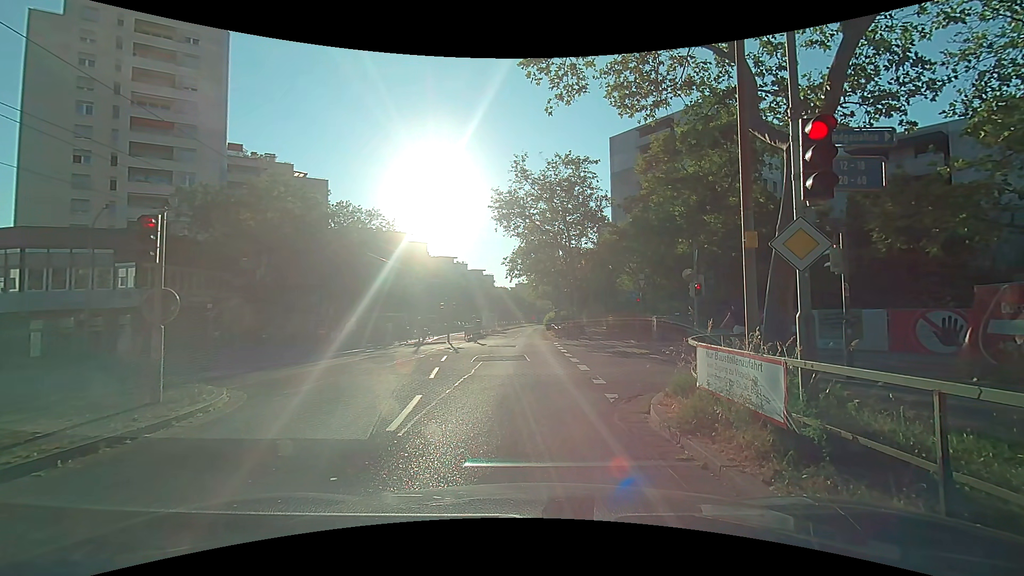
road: tertiary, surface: asphalt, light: Day
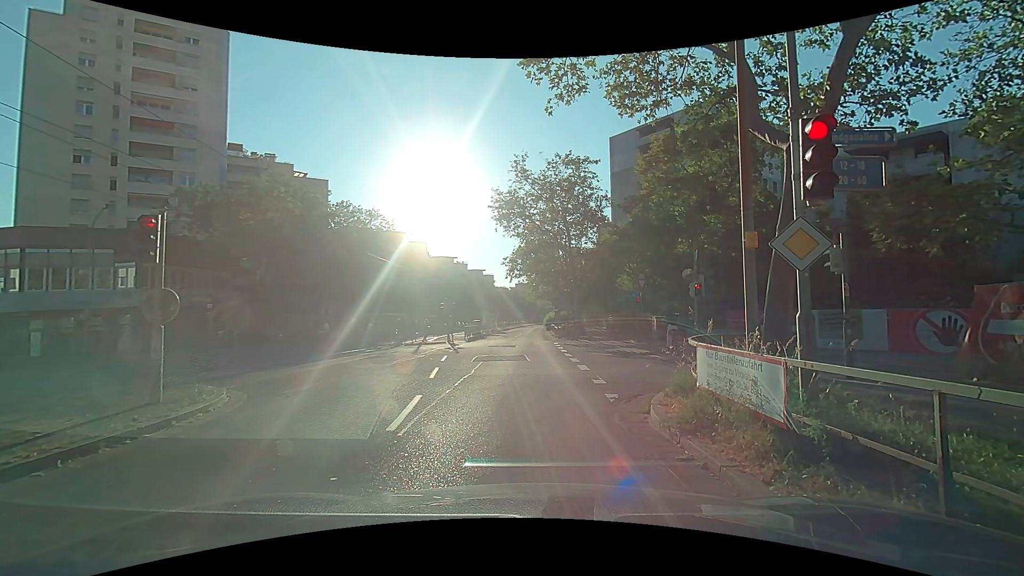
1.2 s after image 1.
(0.0, 0.0) m; 0°
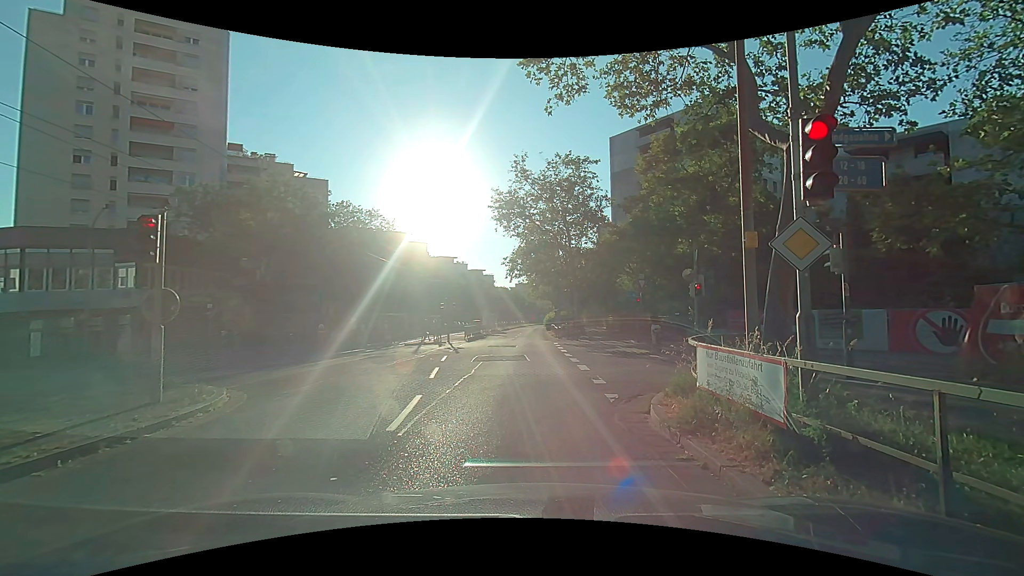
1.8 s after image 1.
(0.0, 0.0) m; 0°
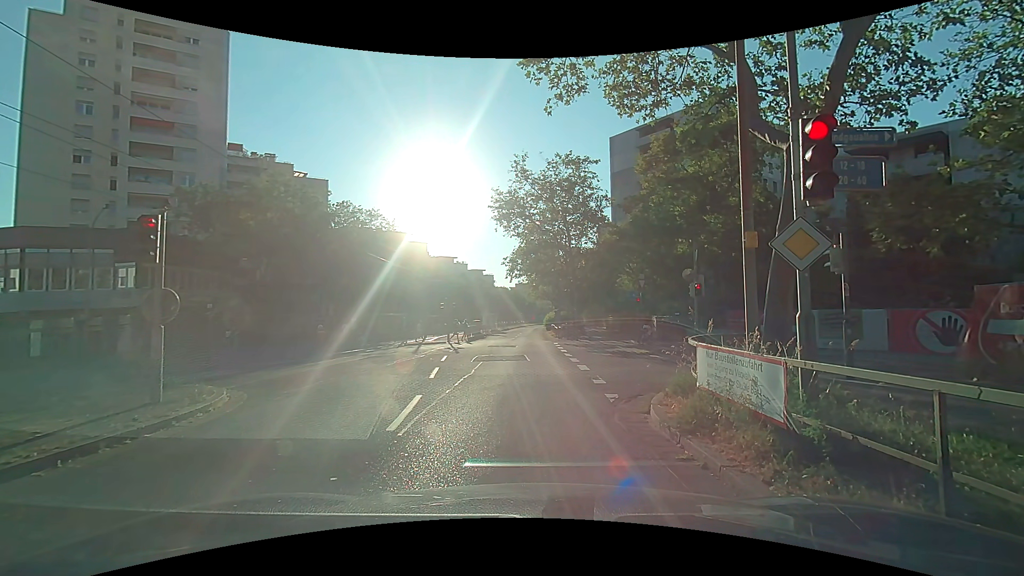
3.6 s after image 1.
(0.0, 0.0) m; 0°
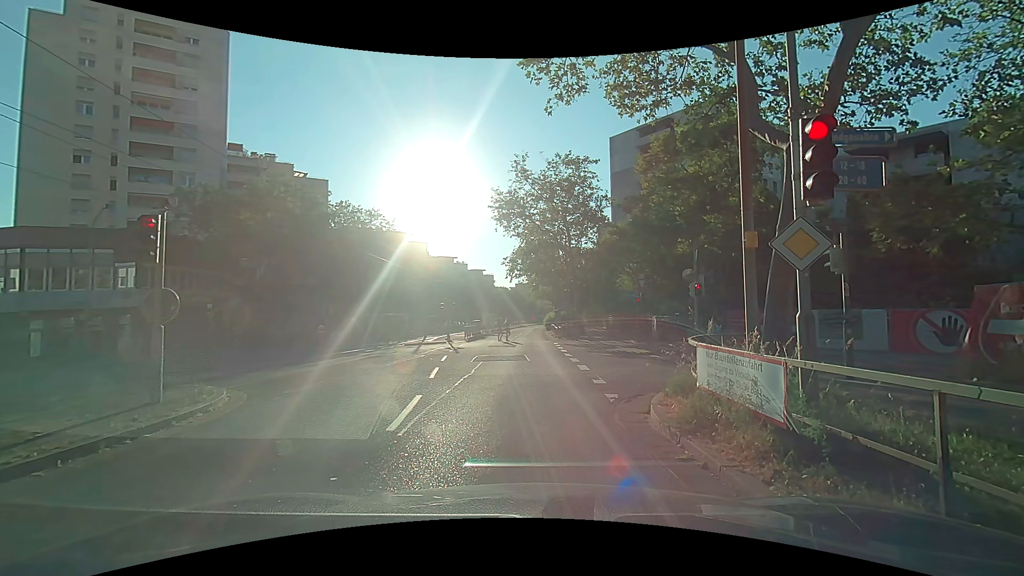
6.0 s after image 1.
(0.0, 0.0) m; 0°
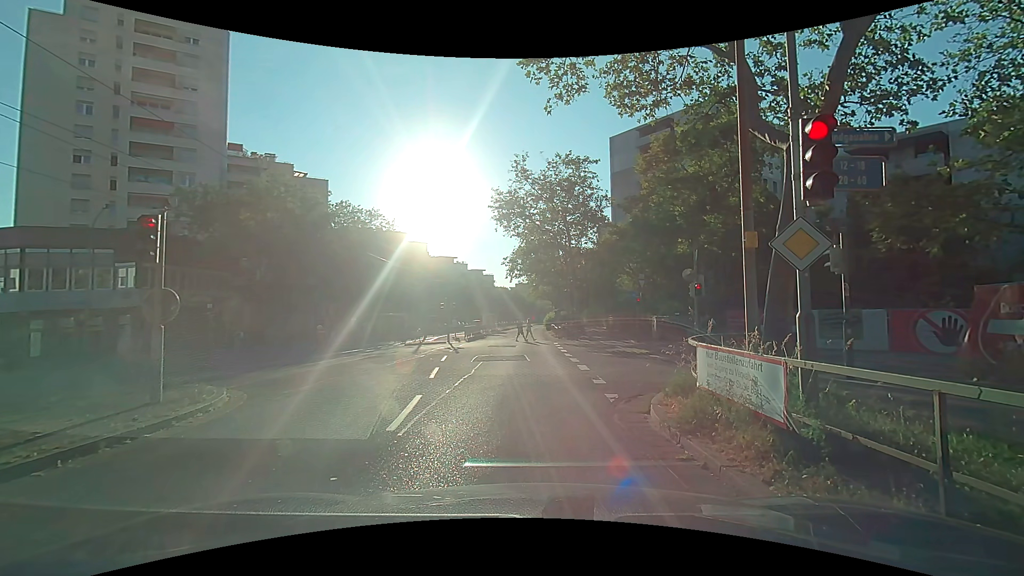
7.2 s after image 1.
(0.0, 0.0) m; 0°
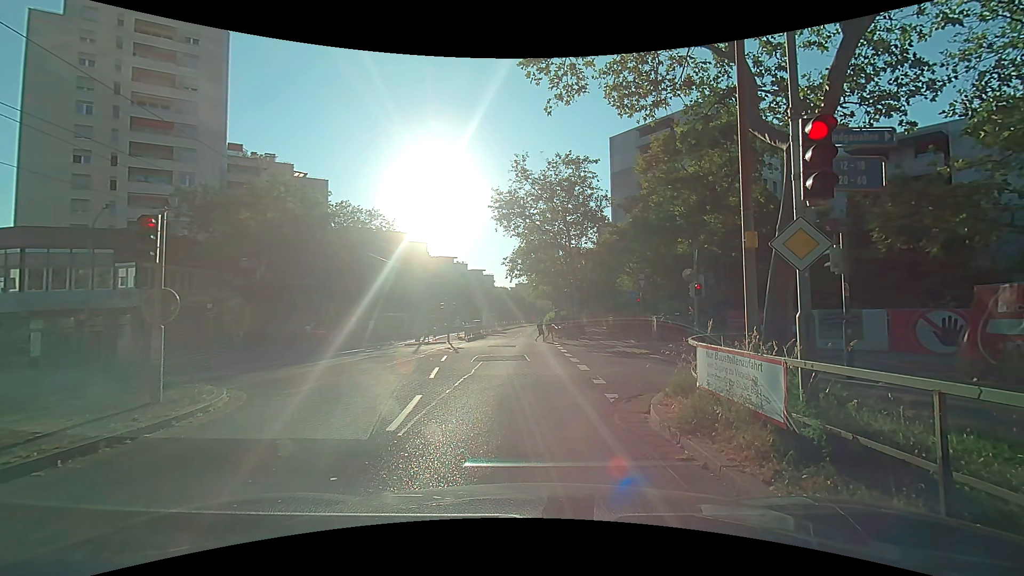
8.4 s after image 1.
(0.0, 0.0) m; 0°
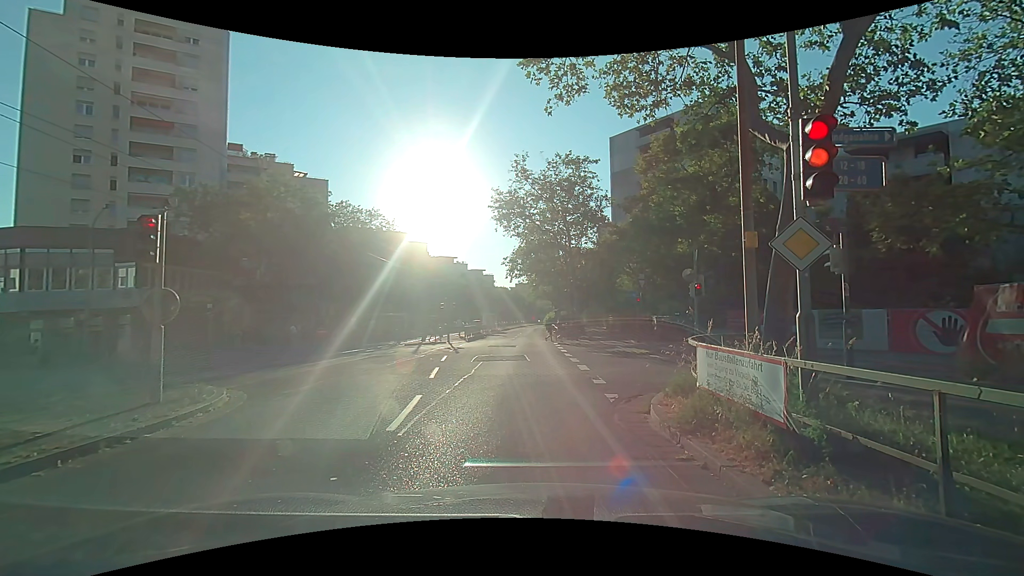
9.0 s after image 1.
(0.0, 0.0) m; 0°
